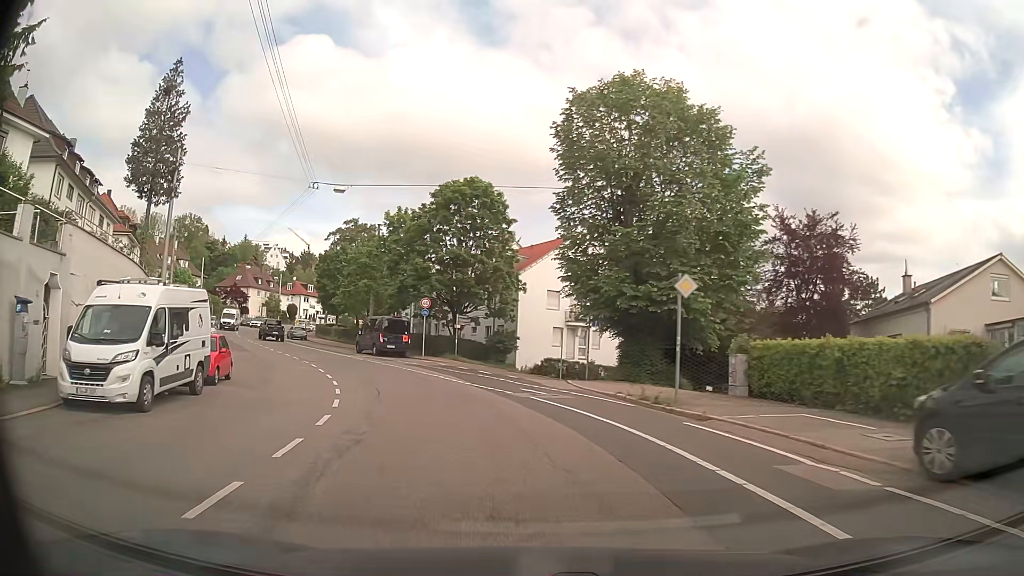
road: secondary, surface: asphalt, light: Day
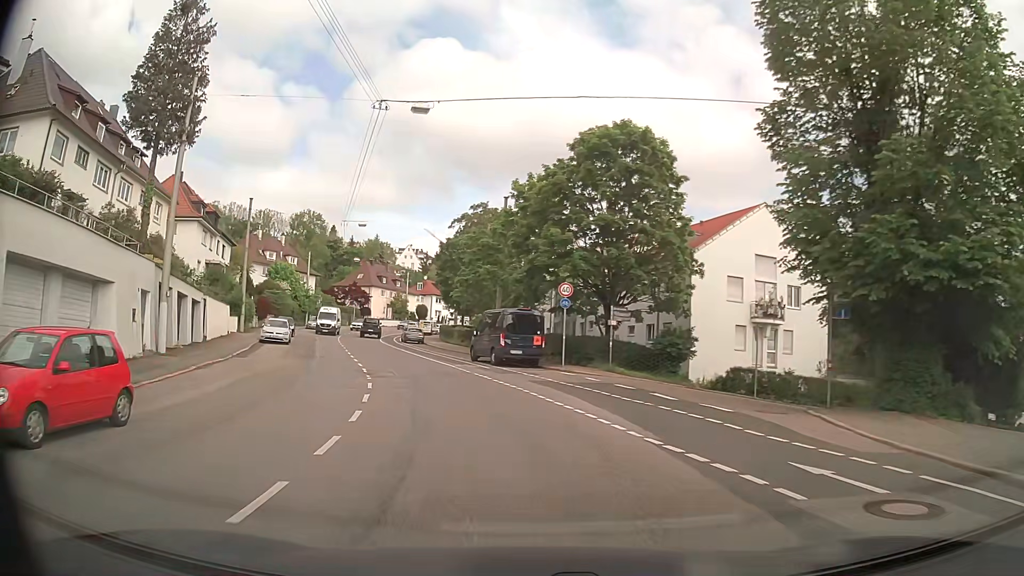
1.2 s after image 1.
(-1.3, +12.4) m; -12°
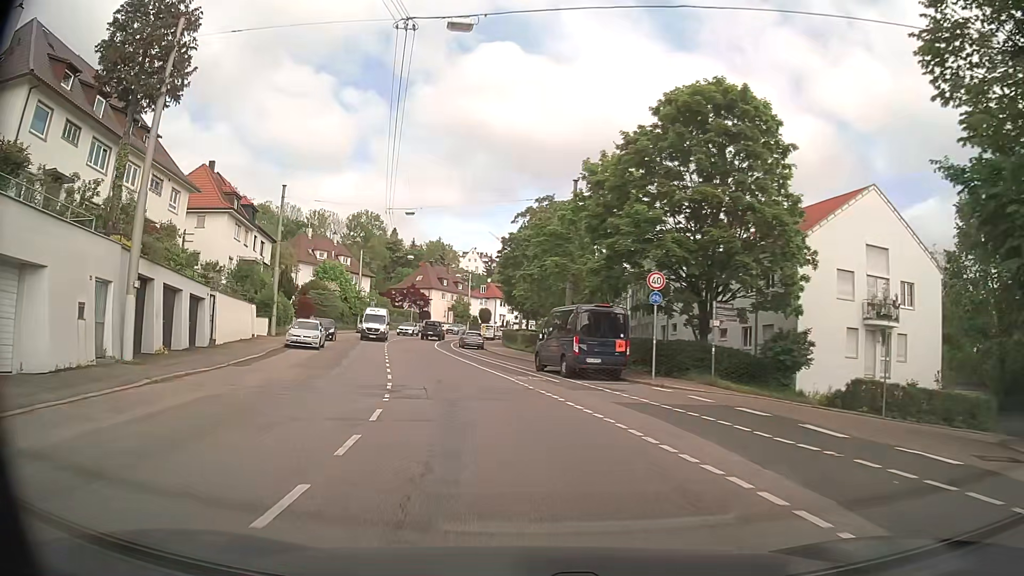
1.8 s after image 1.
(-0.3, +6.3) m; -6°
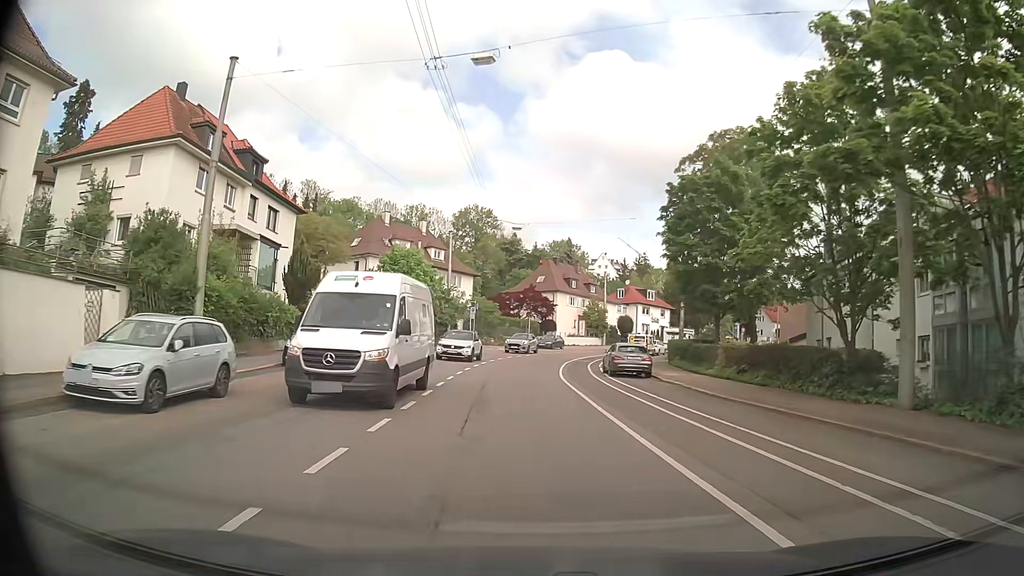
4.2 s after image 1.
(-3.1, +25.0) m; -10°
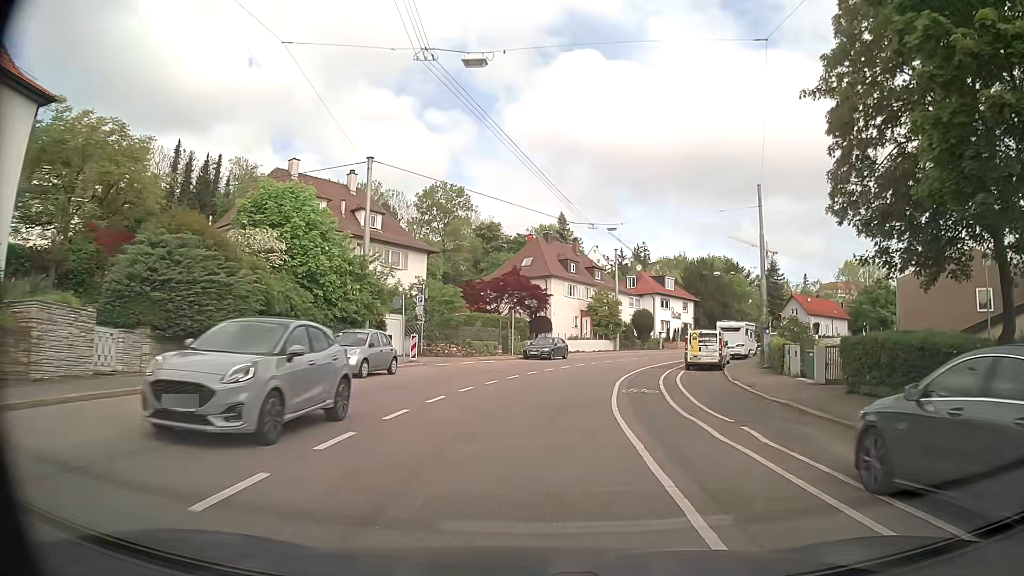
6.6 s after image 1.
(-0.5, +25.2) m; +1°
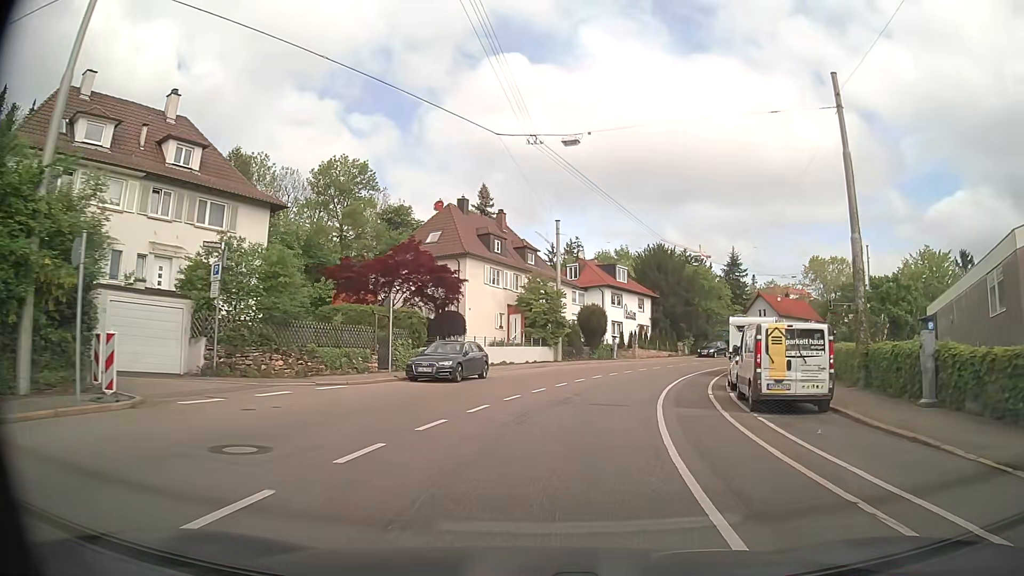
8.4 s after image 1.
(+0.8, +18.9) m; +5°
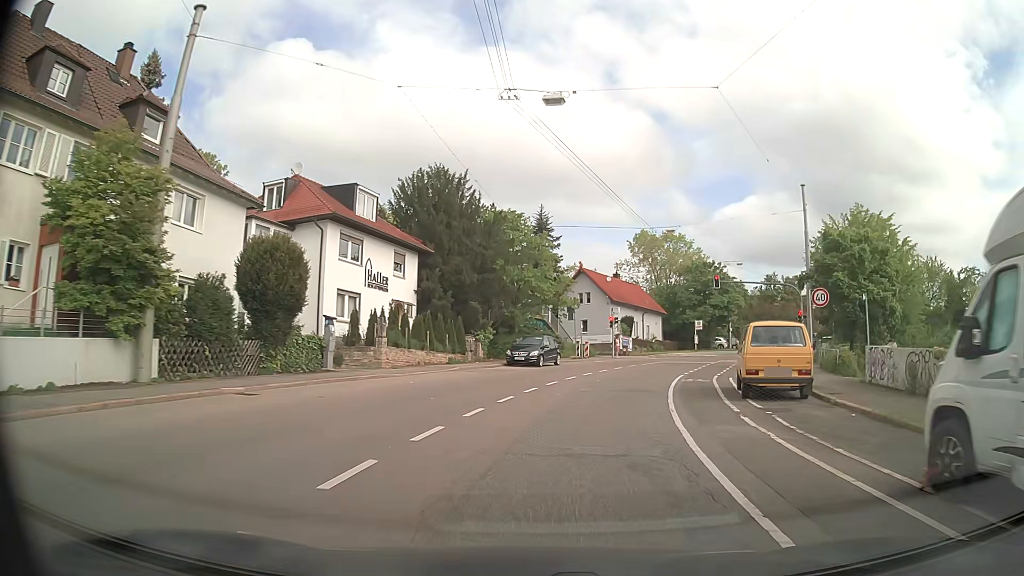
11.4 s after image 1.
(+5.7, +31.0) m; +21°
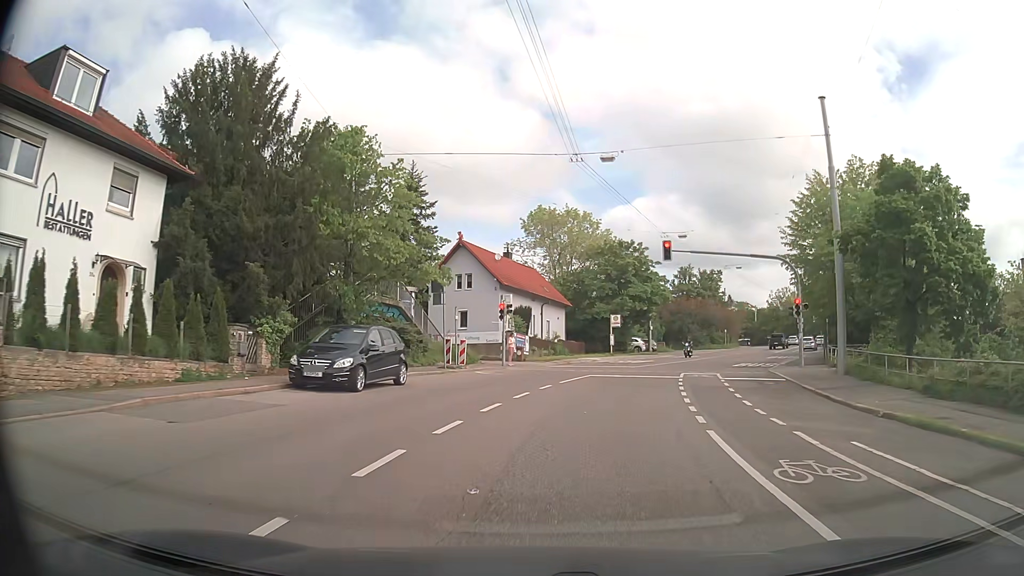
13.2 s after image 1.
(+1.5, +17.4) m; +10°
